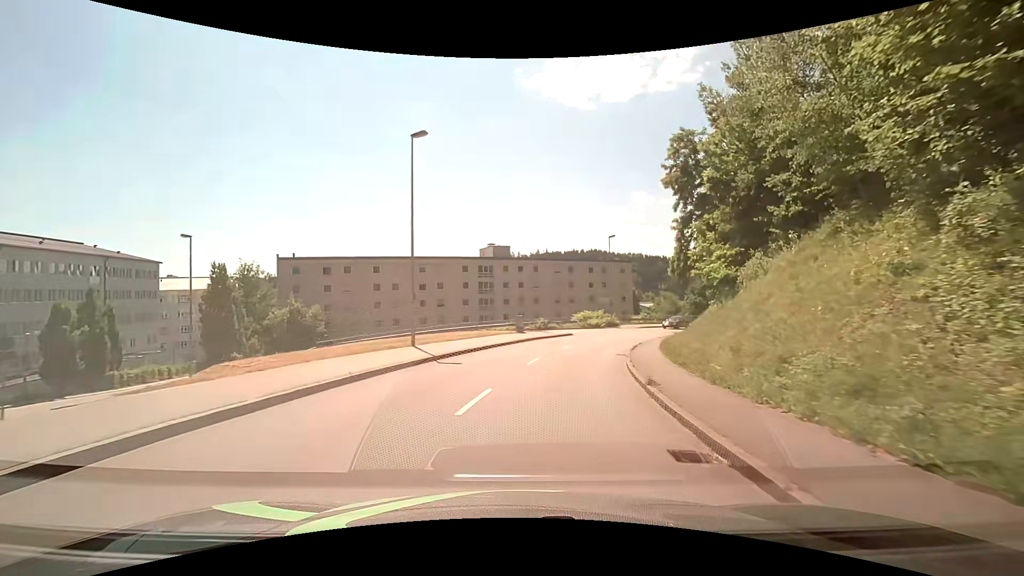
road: tertiary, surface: asphalt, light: Day
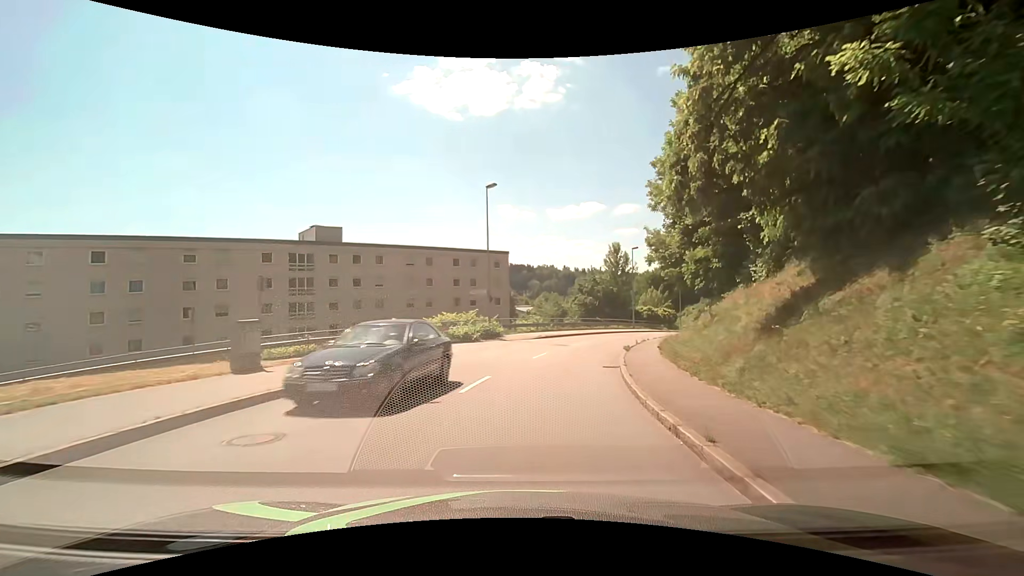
(+3.1, +24.0) m; +15°
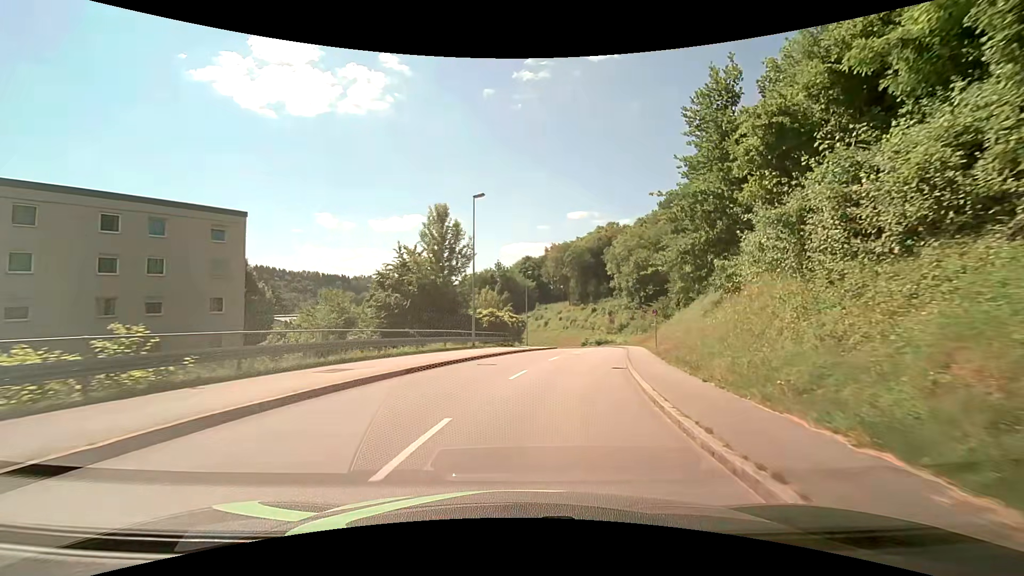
(+5.2, +31.1) m; +20°
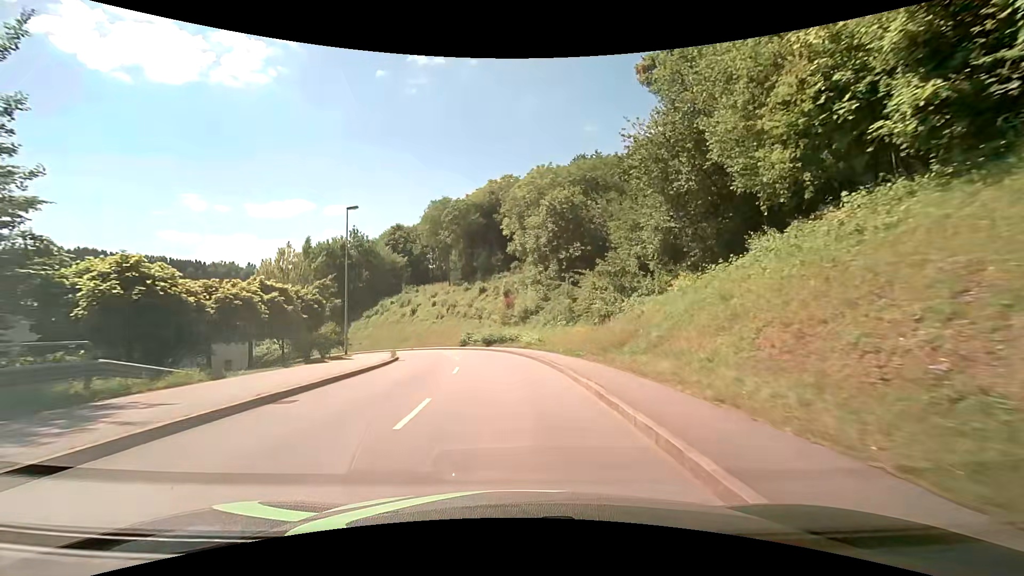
(+5.0, +32.9) m; +12°
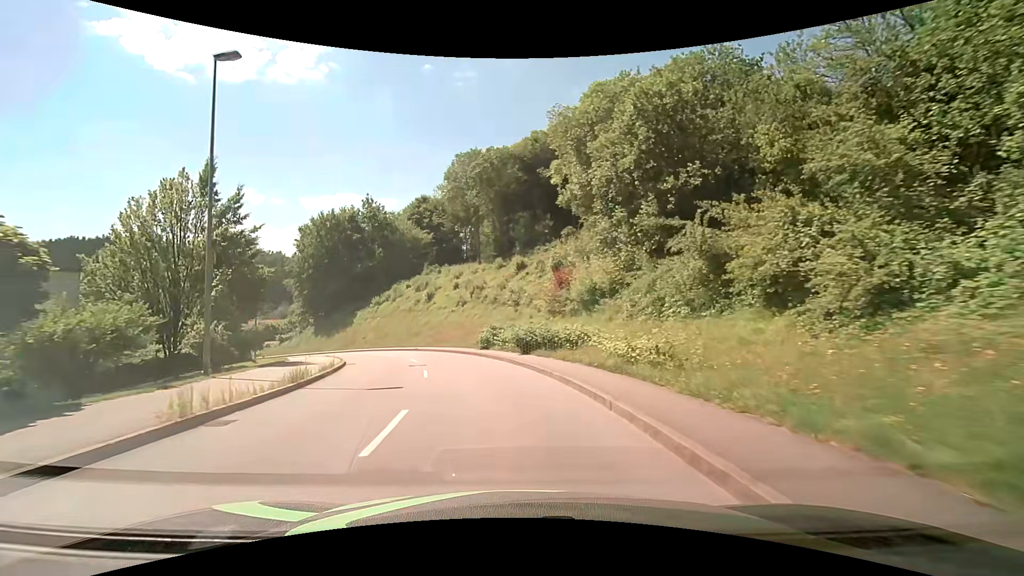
(-0.6, +19.6) m; -5°
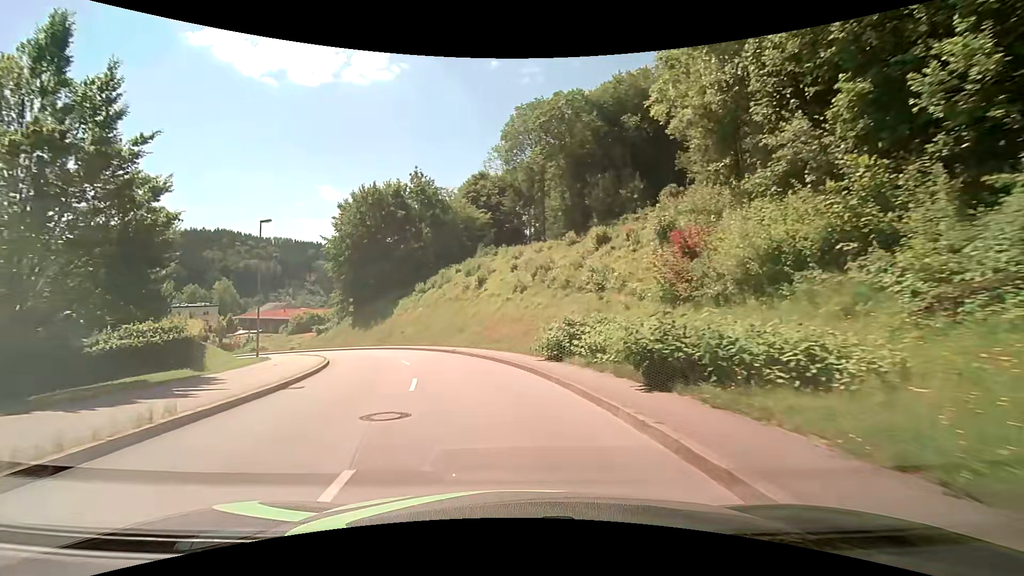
(-0.8, +12.7) m; -7°
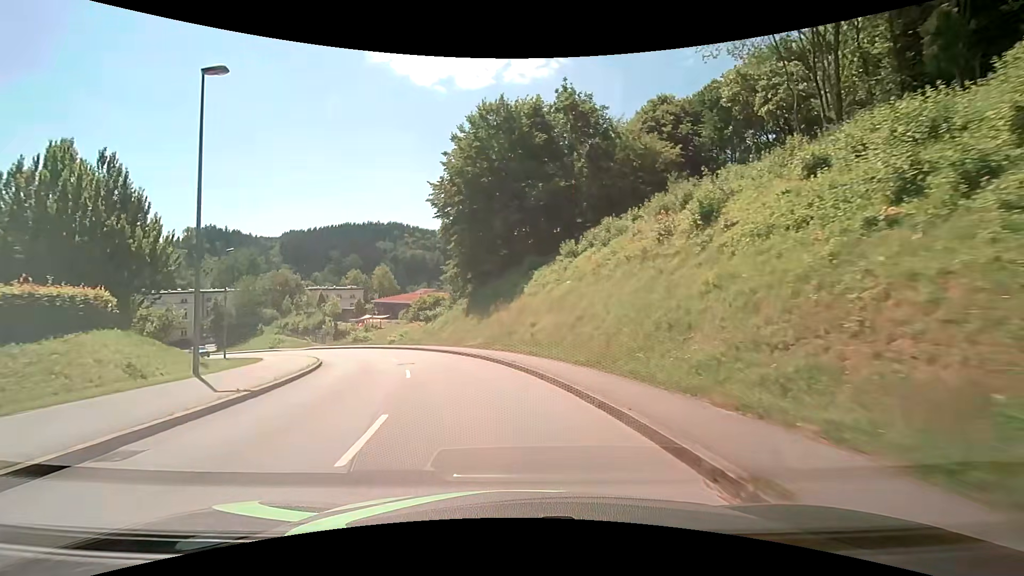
(-3.7, +24.1) m; -18°
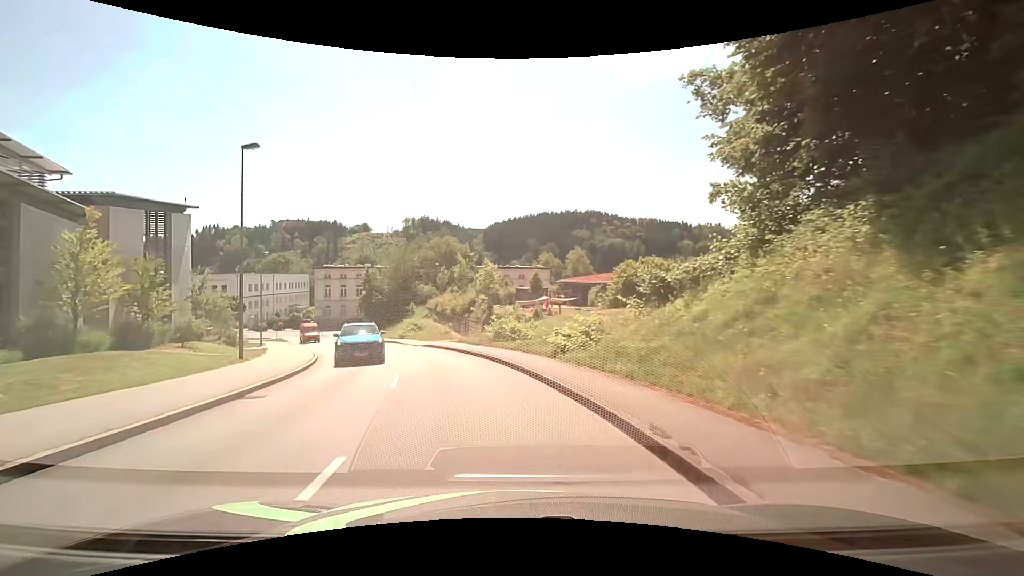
(-5.9, +29.7) m; -22°
(-1, +10) (-3, +20) (-6, +29) (-10, +38) (-15, +47) (-19, +56) (-24, +65) (-27, +74) (-28, +84) (-22, +92) m
